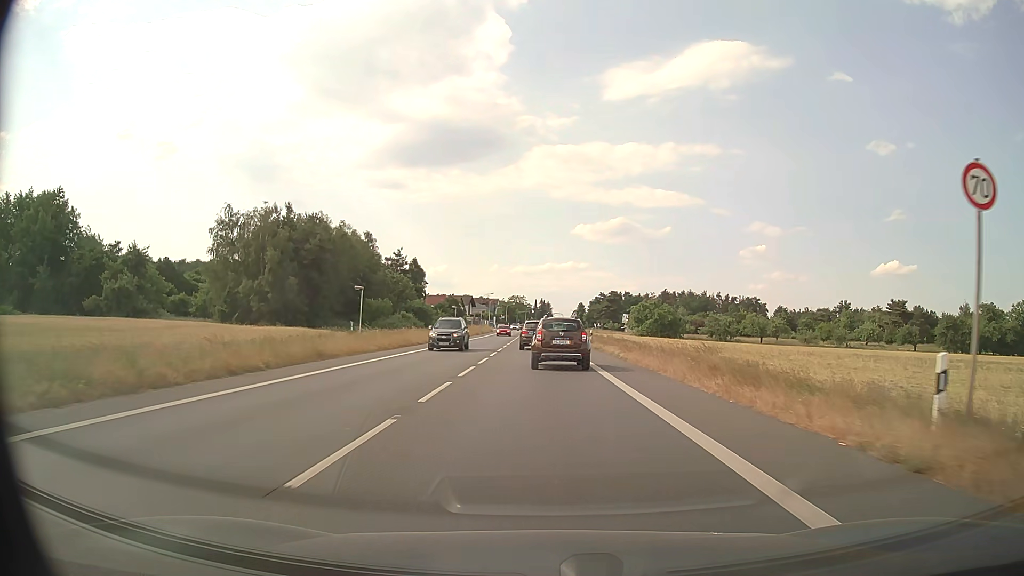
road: primary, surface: asphalt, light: Day
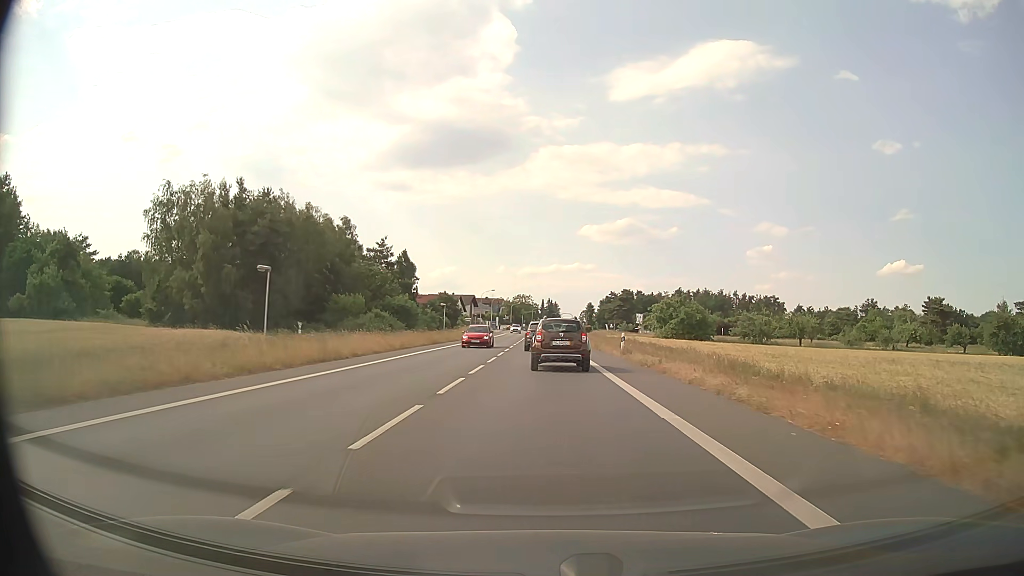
(-0.1, +16.5) m; -1°
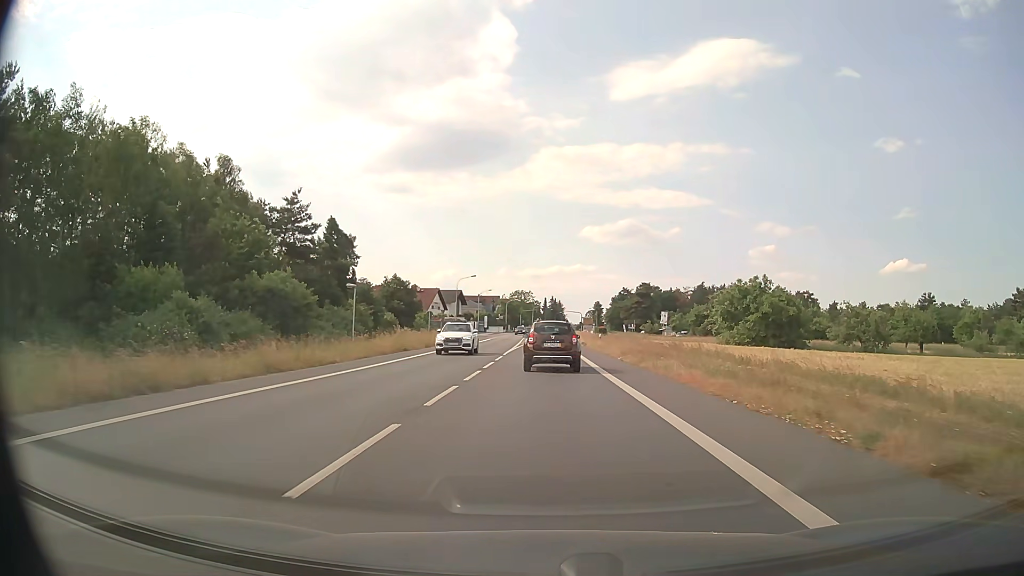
(-0.1, +38.1) m; 0°
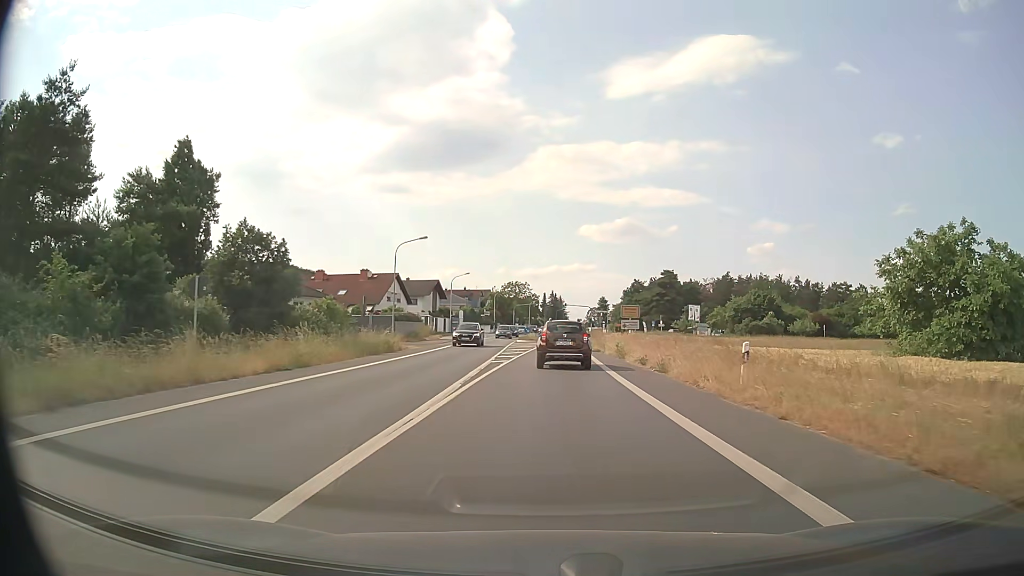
(0.0, +36.1) m; 0°
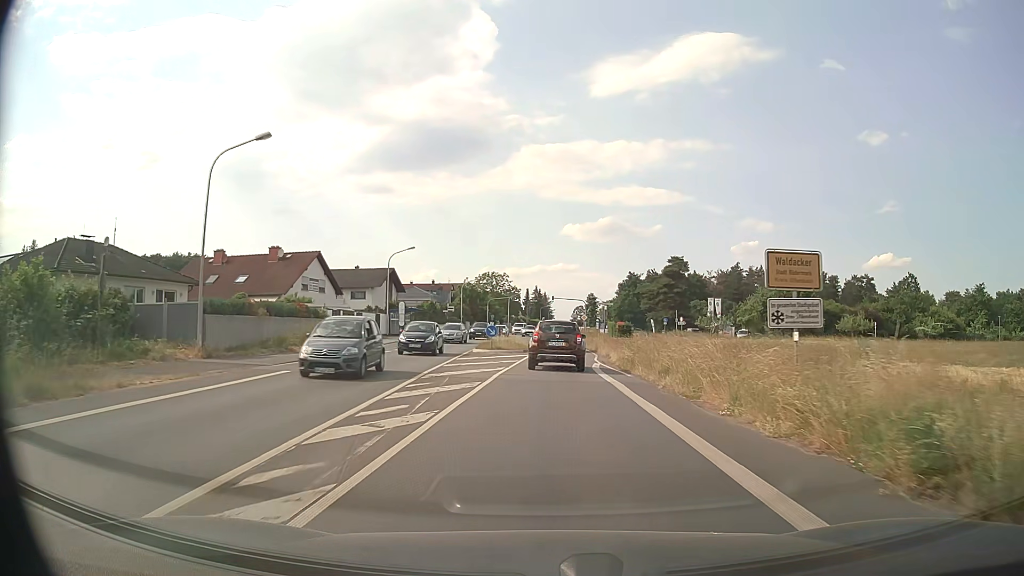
(+0.3, +27.6) m; +2°
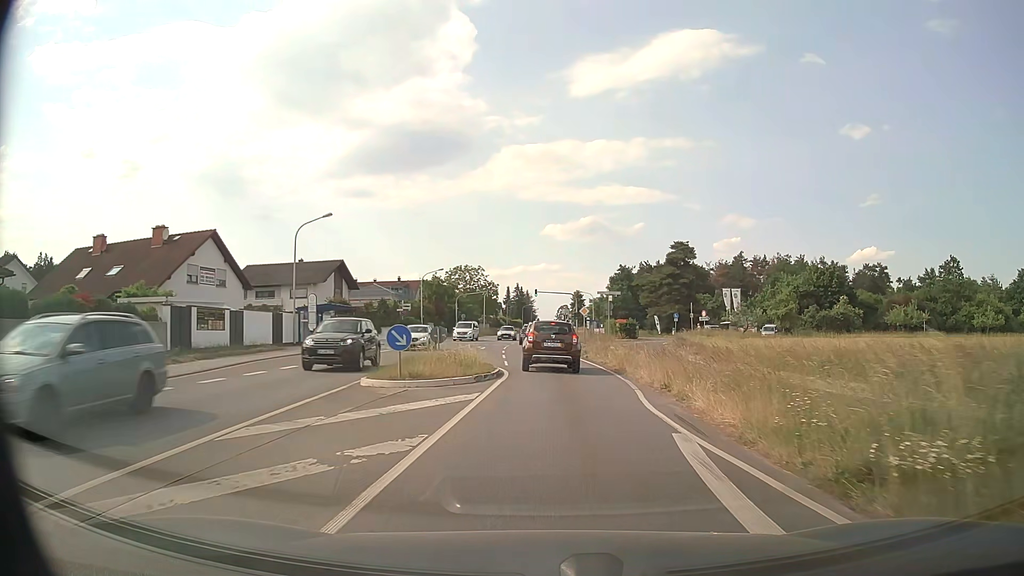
(+0.2, +19.3) m; +1°
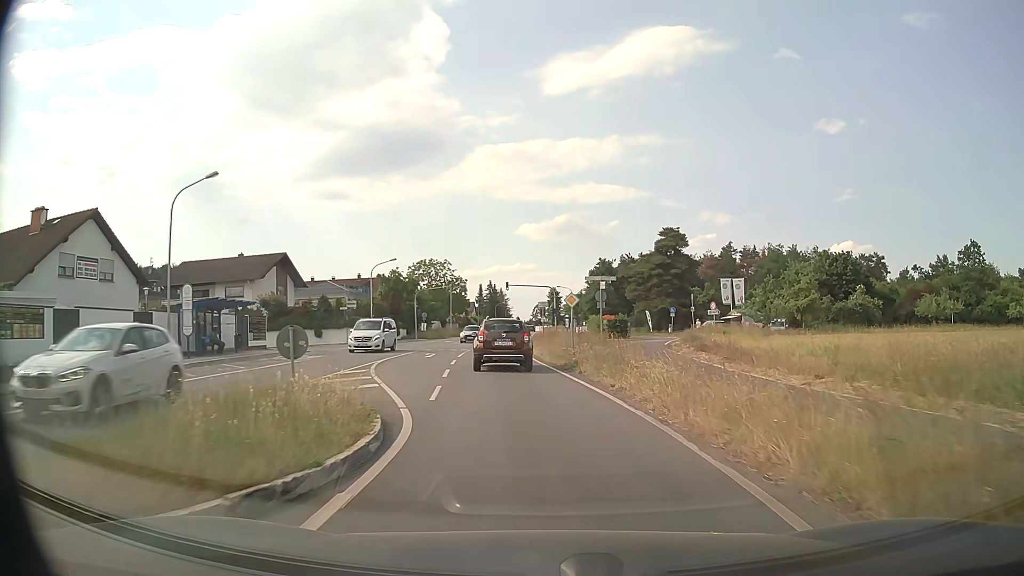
(+0.2, +12.2) m; +2°
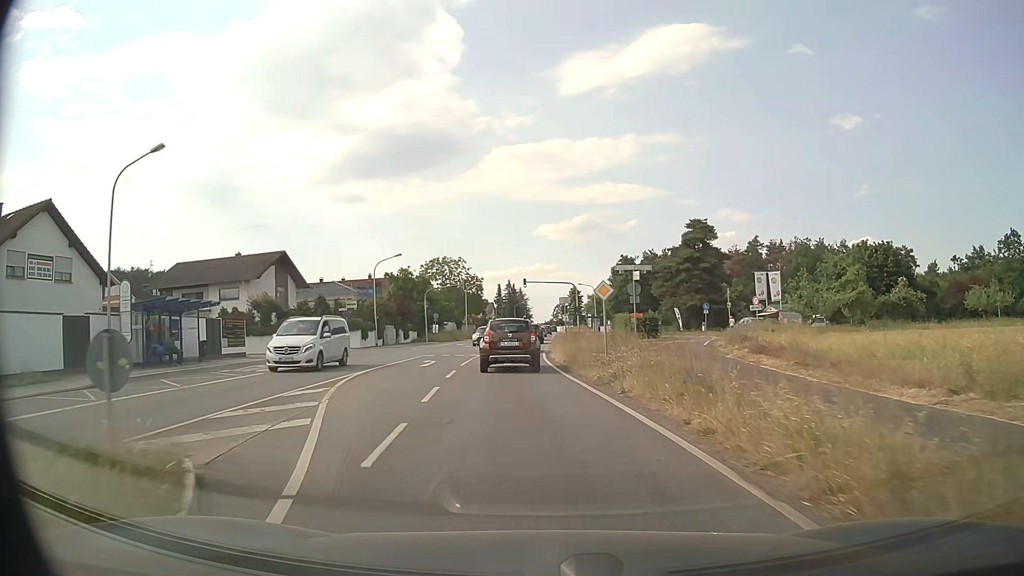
(-0.1, +6.0) m; -2°
(-1, +10) (-1, +20) (-2, +30) (-2, +40) (-1, +50) (-1, +60) (-1, +70) (-1, +80) (-1, +90) (-1, +100) m
